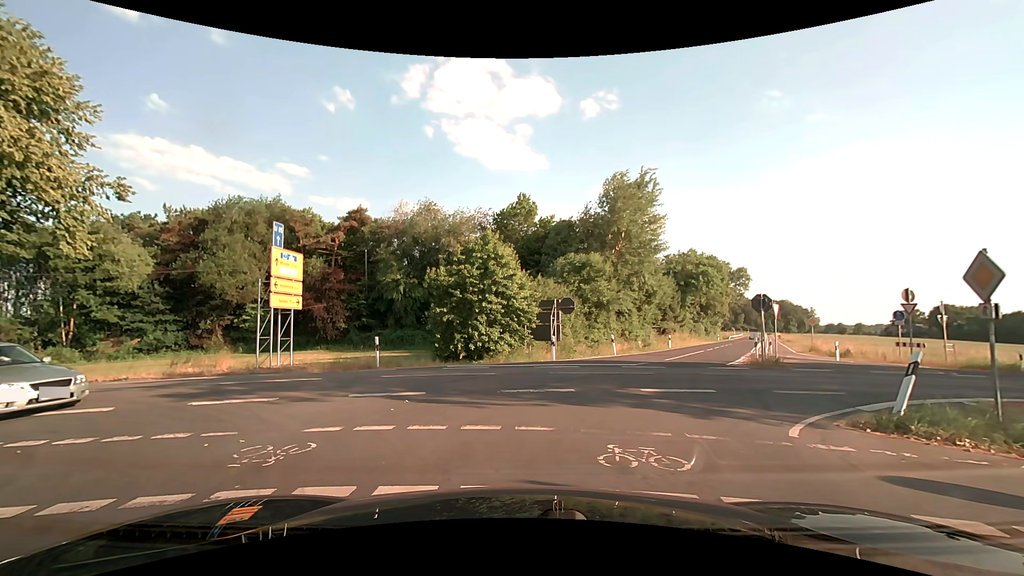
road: tertiary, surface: asphalt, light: Day
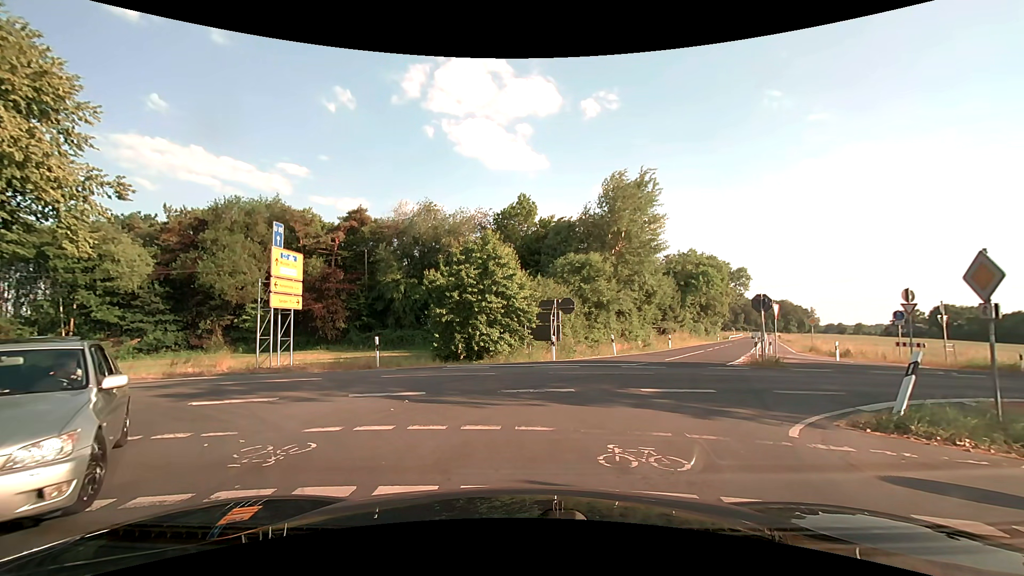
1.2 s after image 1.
(0.0, 0.0) m; 0°
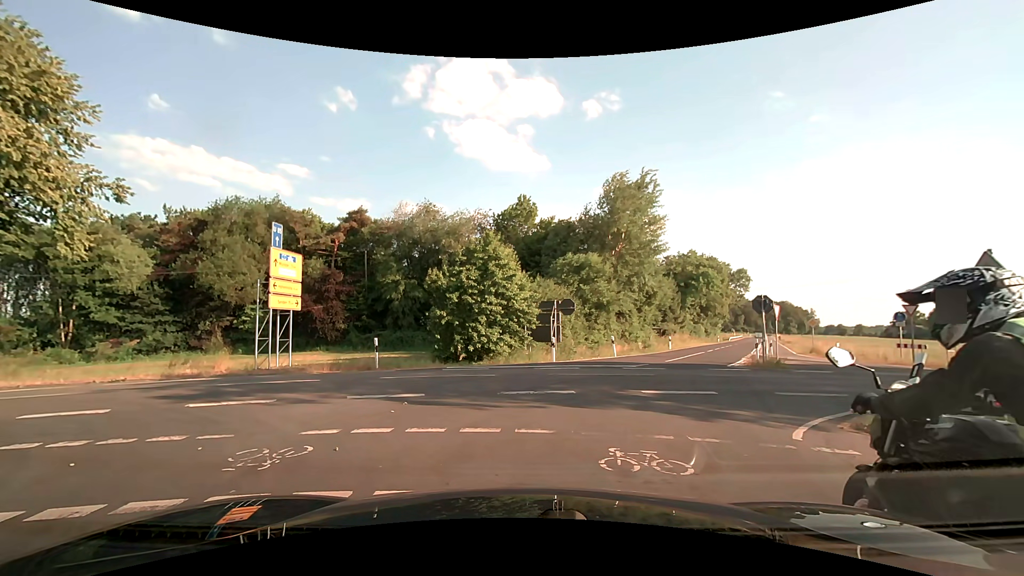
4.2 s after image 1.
(0.0, +0.1) m; 0°
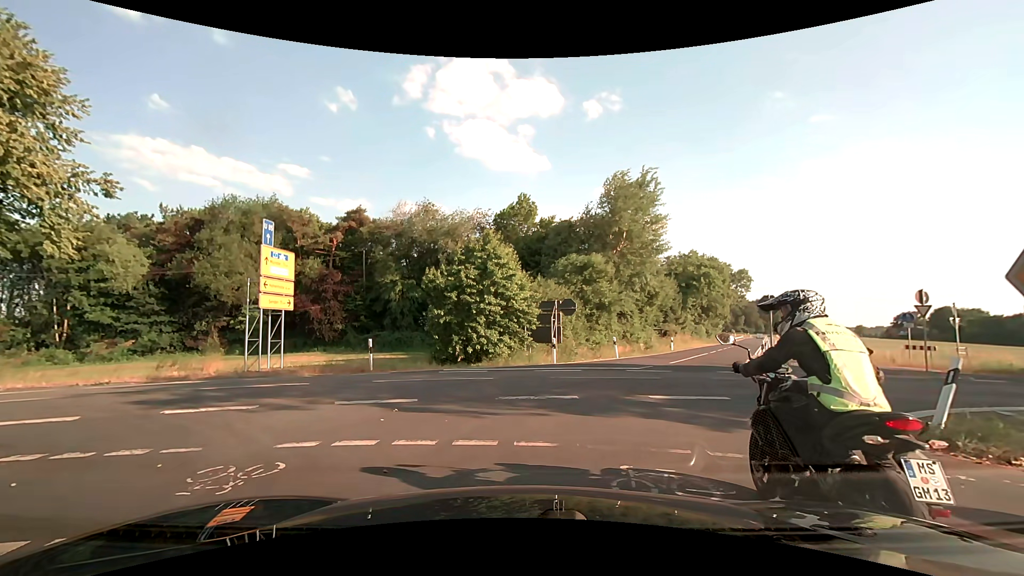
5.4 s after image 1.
(0.0, +0.7) m; 0°
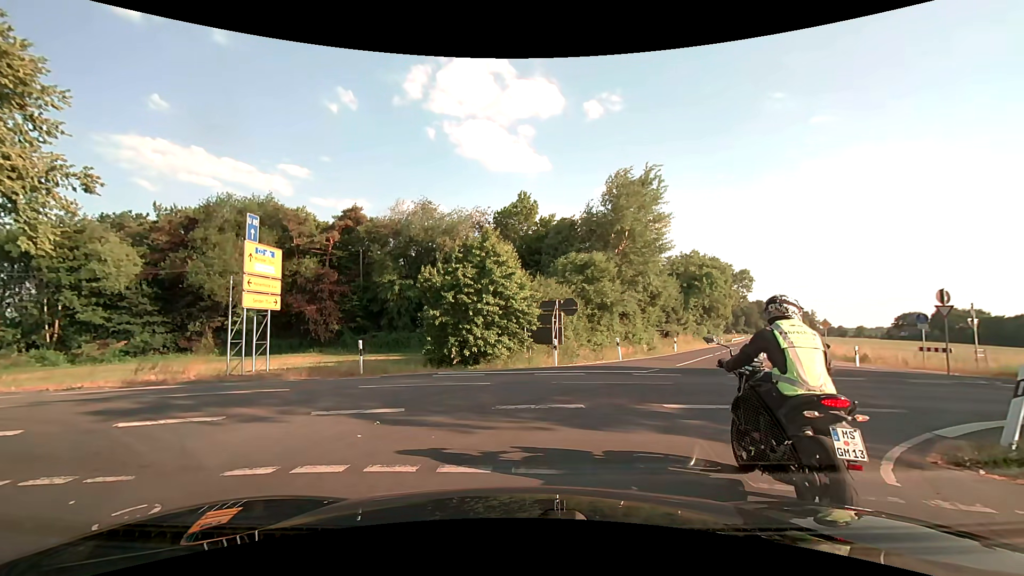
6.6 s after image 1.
(0.0, +1.0) m; 0°
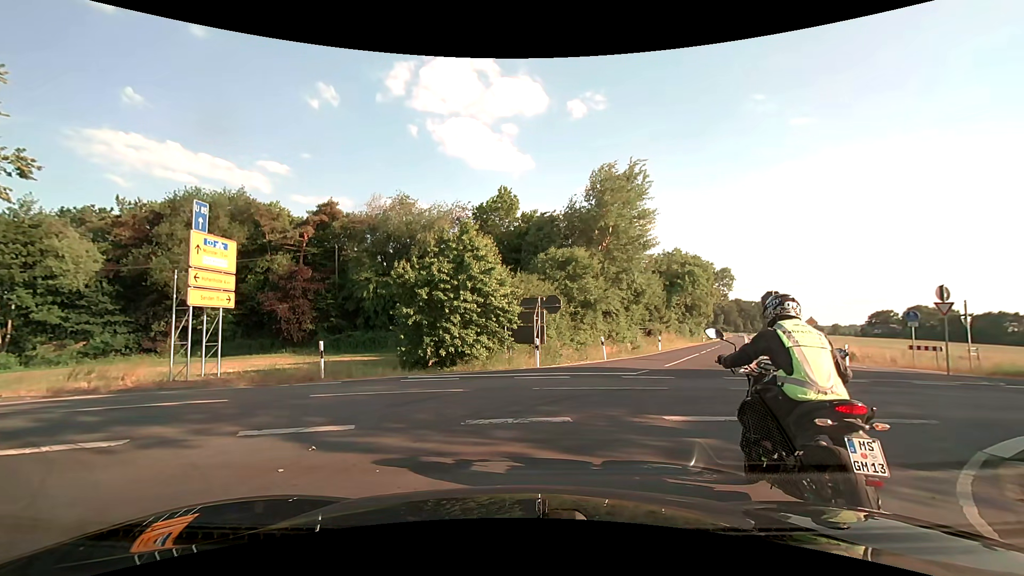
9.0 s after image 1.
(0.0, +1.4) m; 0°
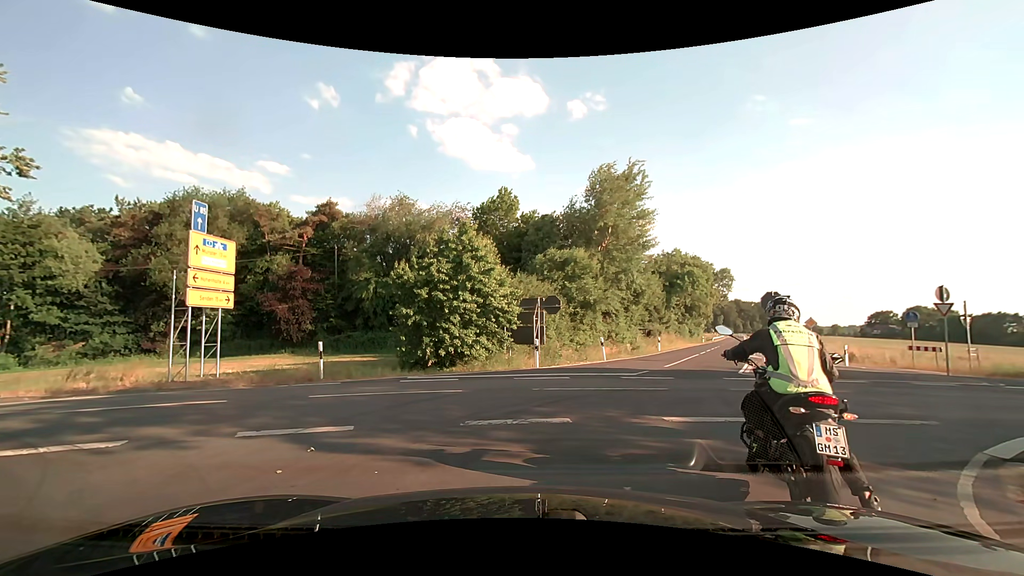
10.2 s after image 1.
(0.0, +0.1) m; 0°
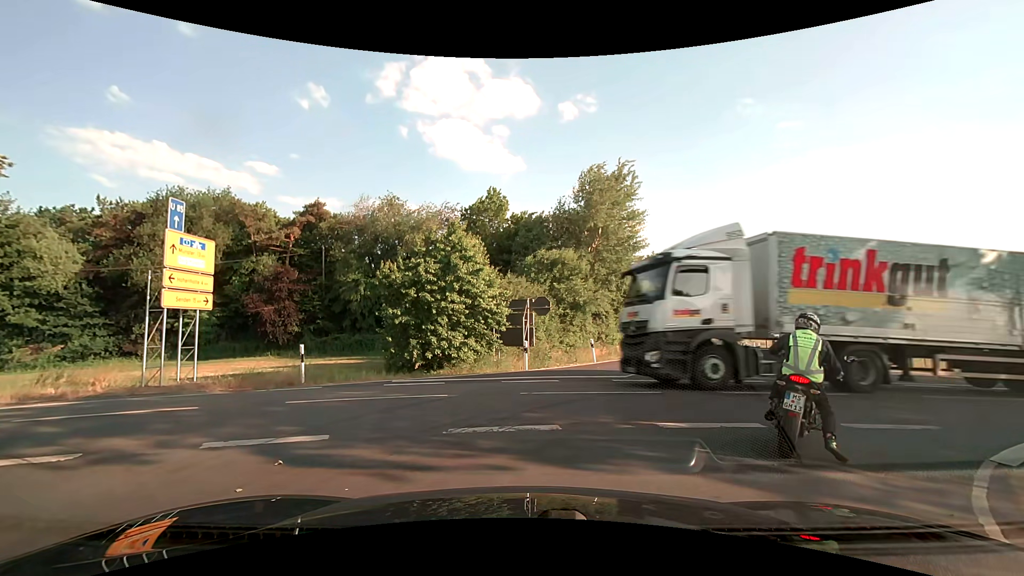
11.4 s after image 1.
(0.0, +0.4) m; 0°
